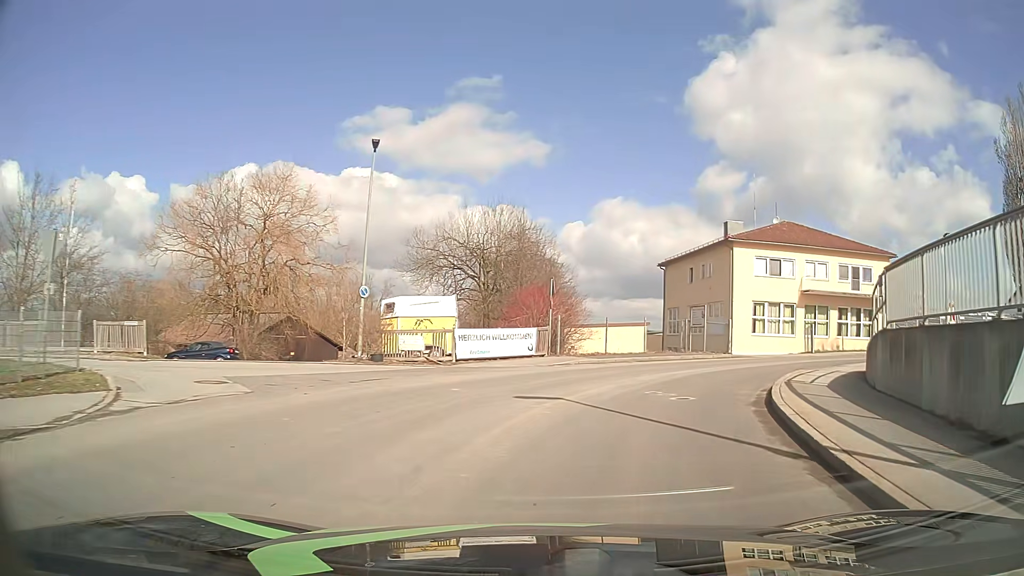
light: Day
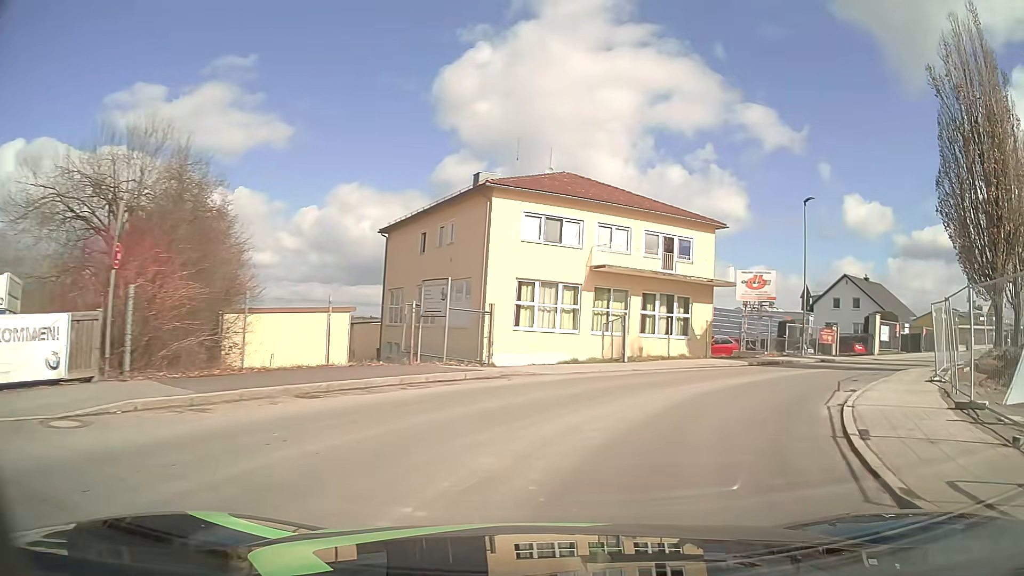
(+2.7, +15.0) m; +23°
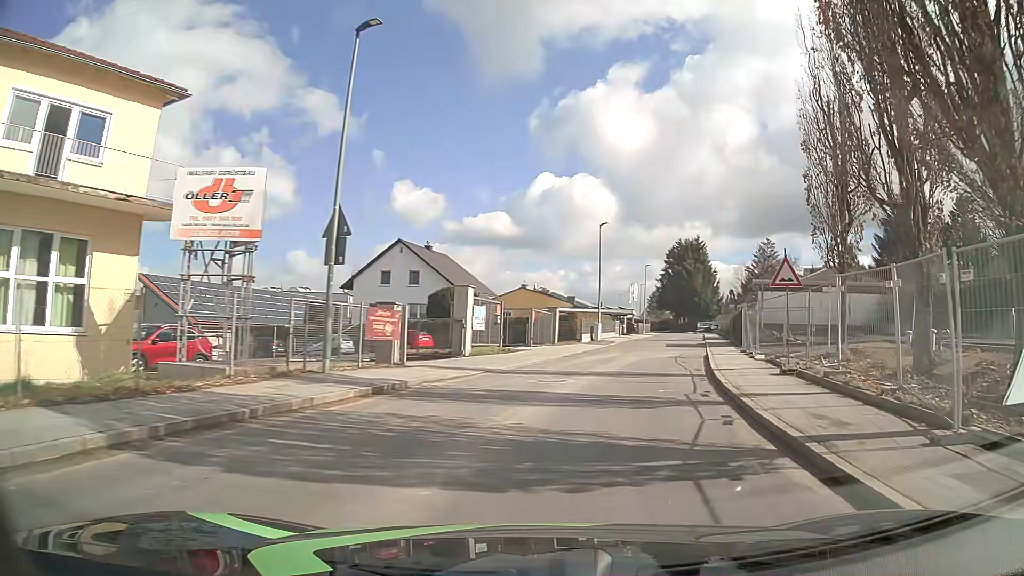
(+7.2, +18.7) m; +39°
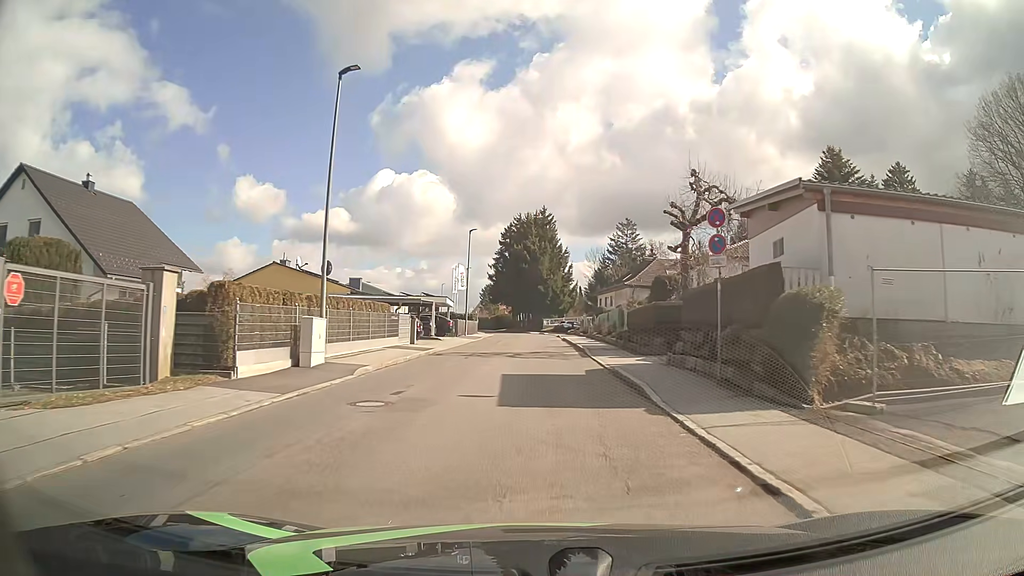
(+5.4, +29.3) m; +14°
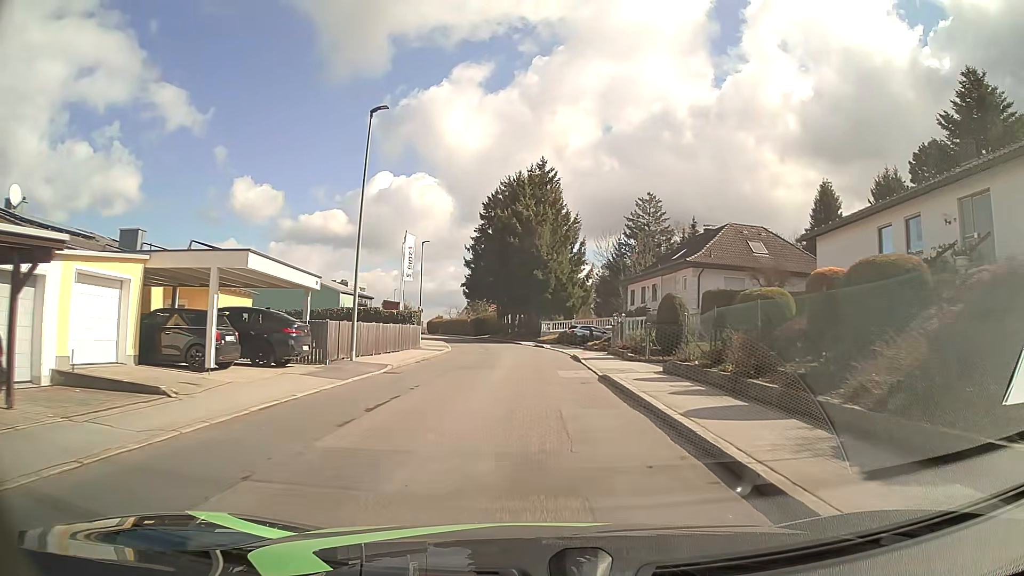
(+0.2, +31.9) m; 0°
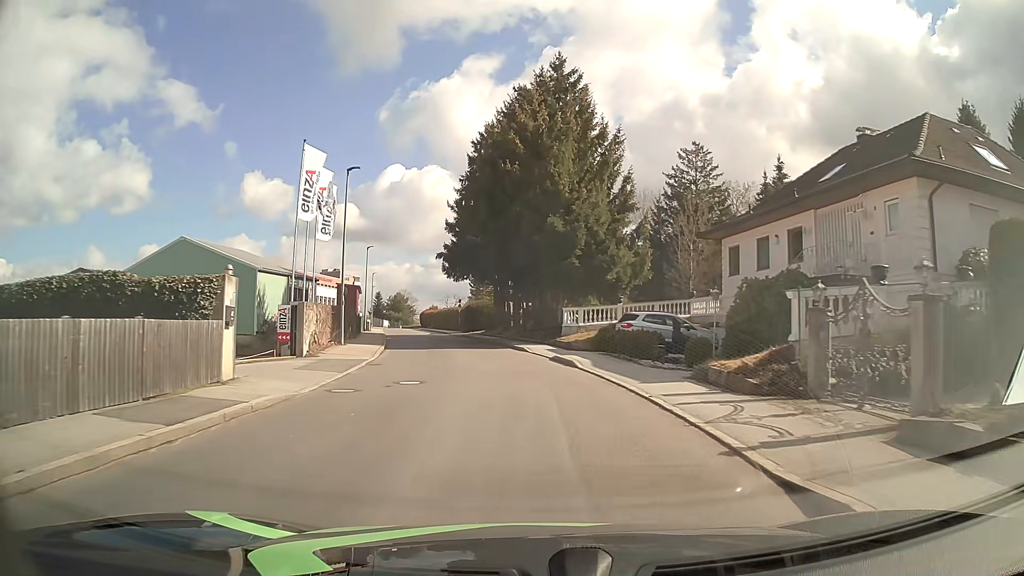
(+0.2, +25.6) m; 0°
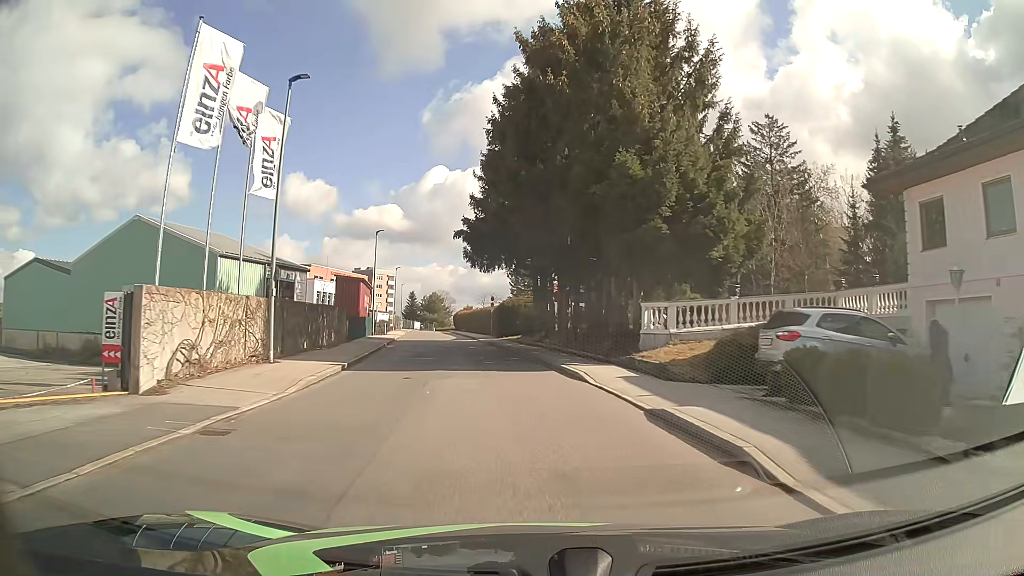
(-0.4, +12.9) m; -4°
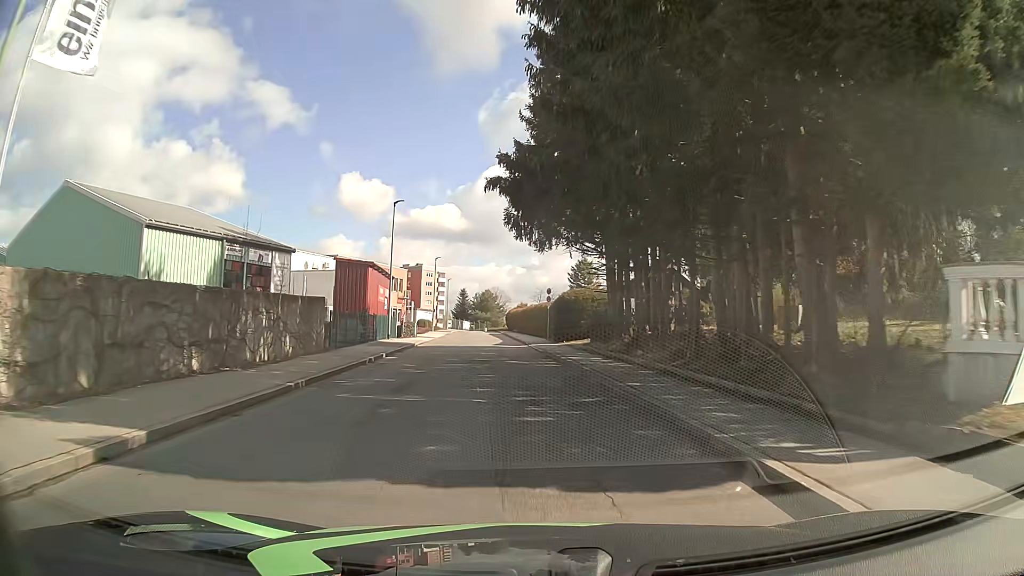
(-0.5, +13.2) m; -5°
(0, +10) (-1, +20) (-1, +30) (-2, +40) (-3, +50) (-4, +60) (-5, +70) (-5, +80) (-6, +90) (-7, +100) m
